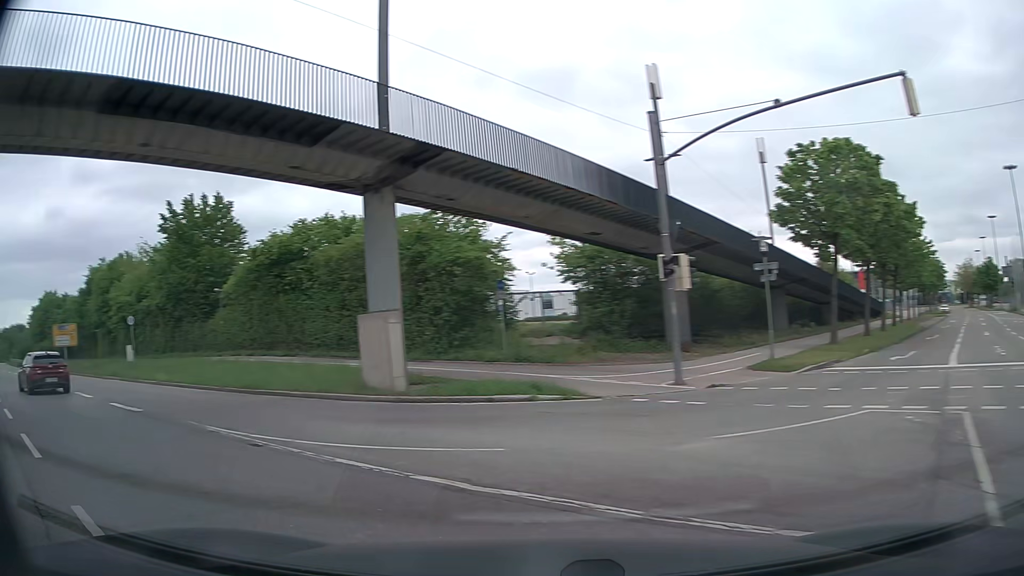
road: primary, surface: asphalt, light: Day
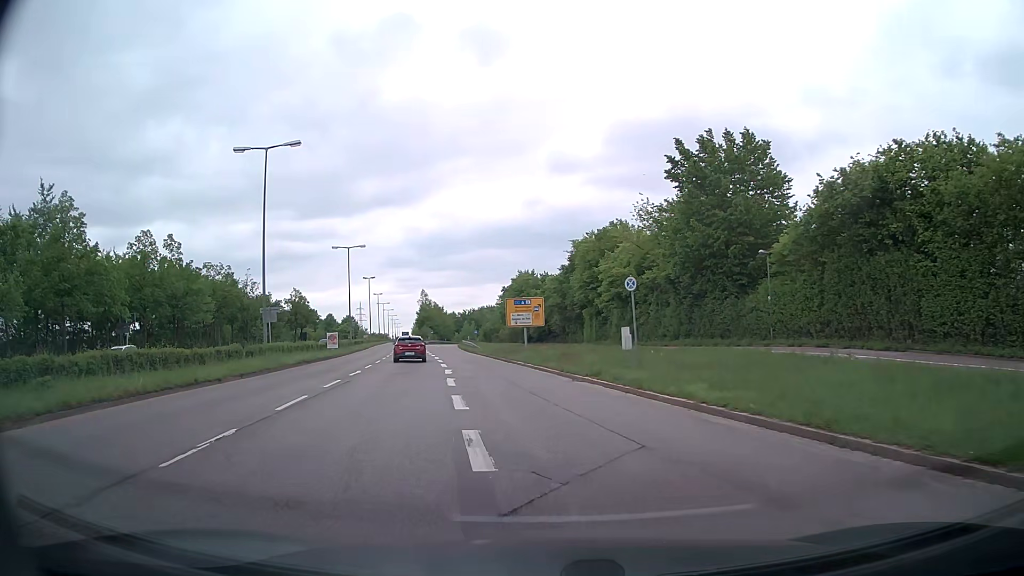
(-7.9, +12.9) m; -43°
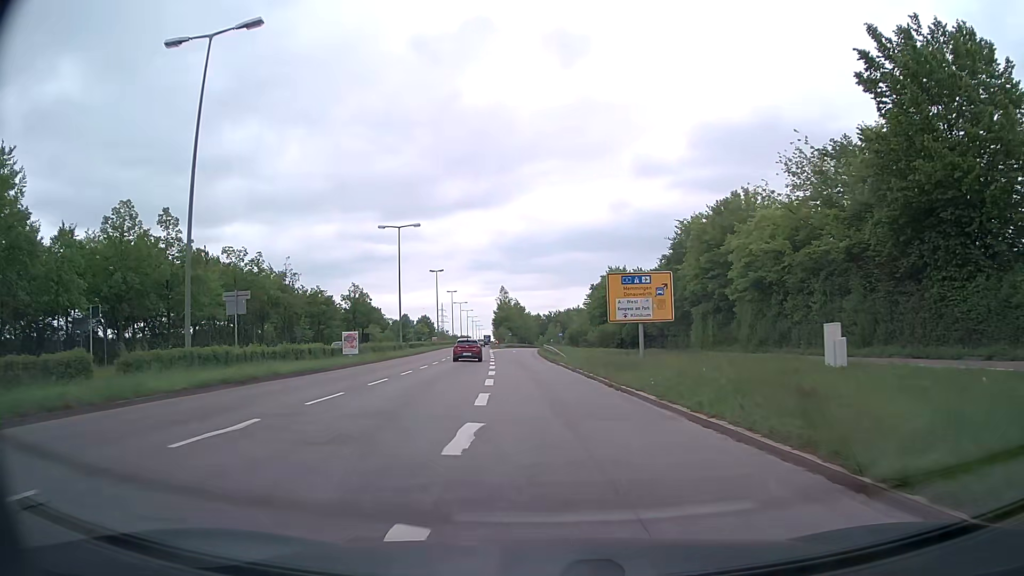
(-1.3, +17.5) m; -7°
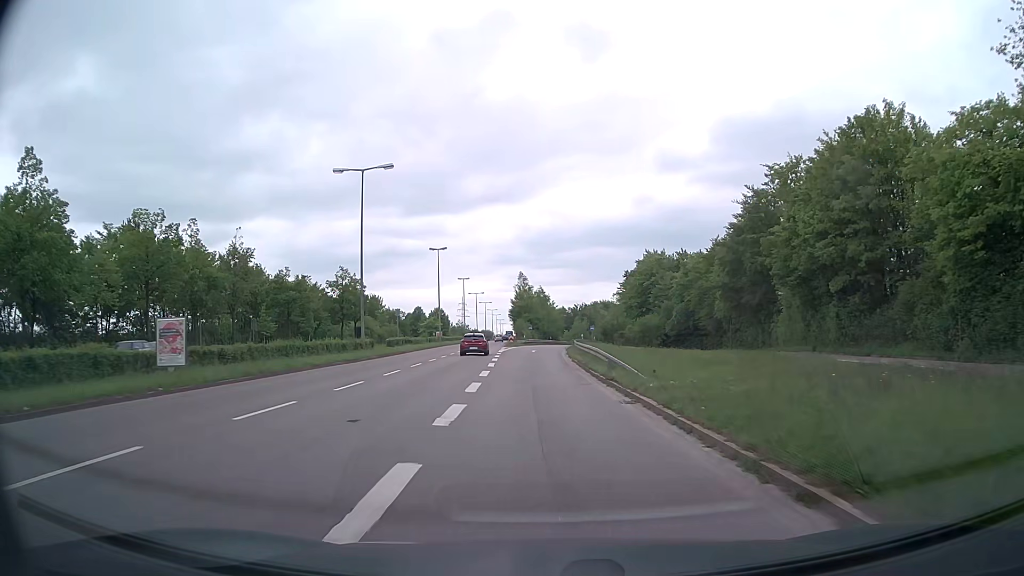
(-0.5, +22.2) m; -2°
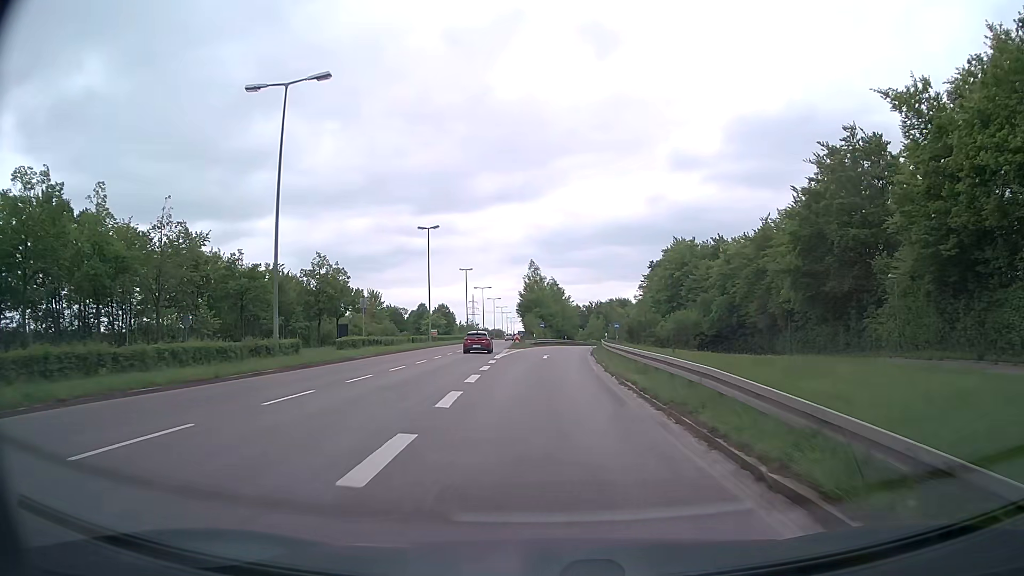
(-0.2, +16.8) m; -1°
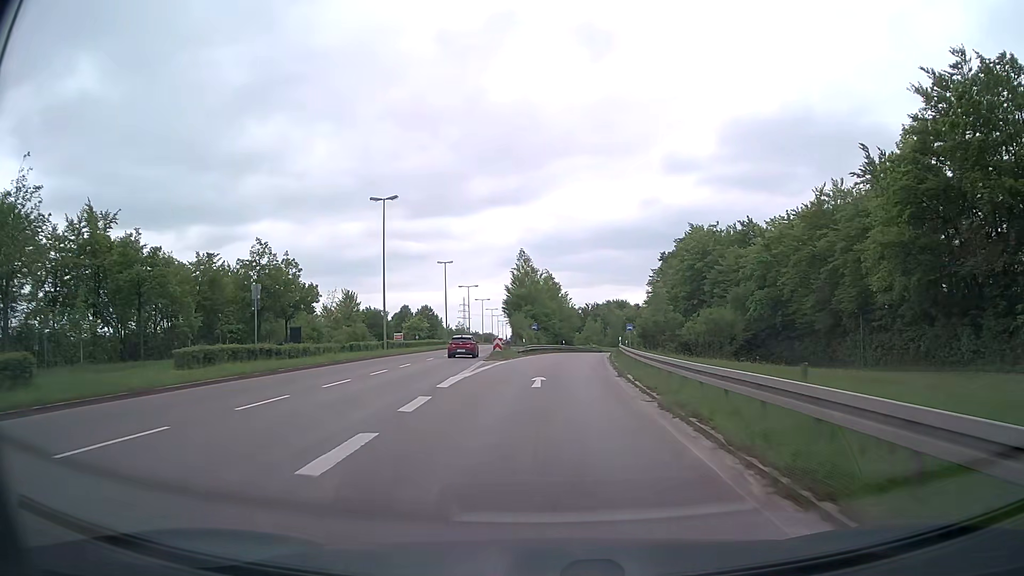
(+0.1, +17.8) m; 0°
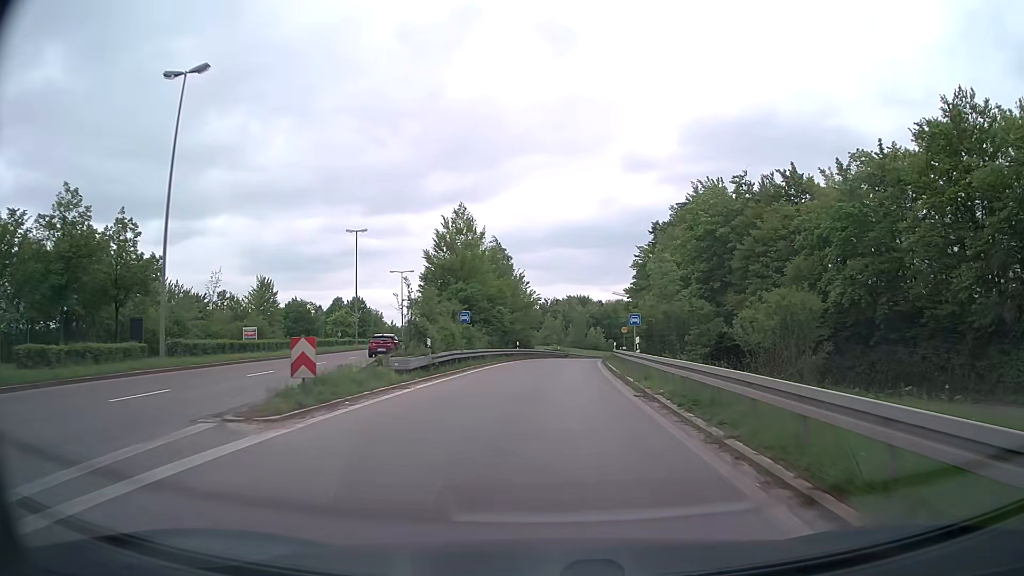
(+0.9, +27.9) m; +4°
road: trunk_link
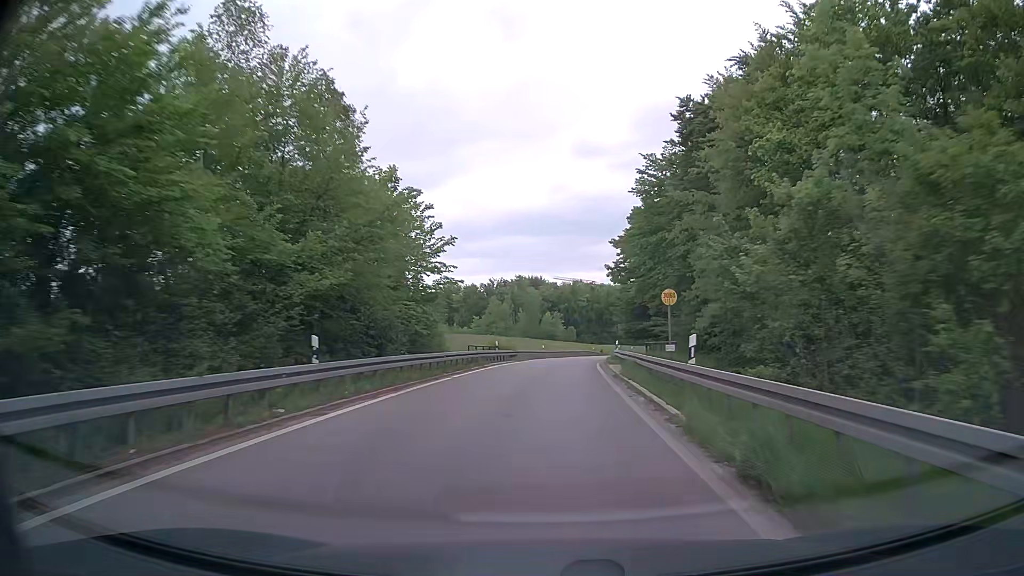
(+1.5, +38.3) m; +4°
(0, +10) (0, +20) (+1, +30) (+1, +40) (+2, +50) (+4, +60) (+5, +70) (+7, +80) (+9, +89) (+13, +99) m
